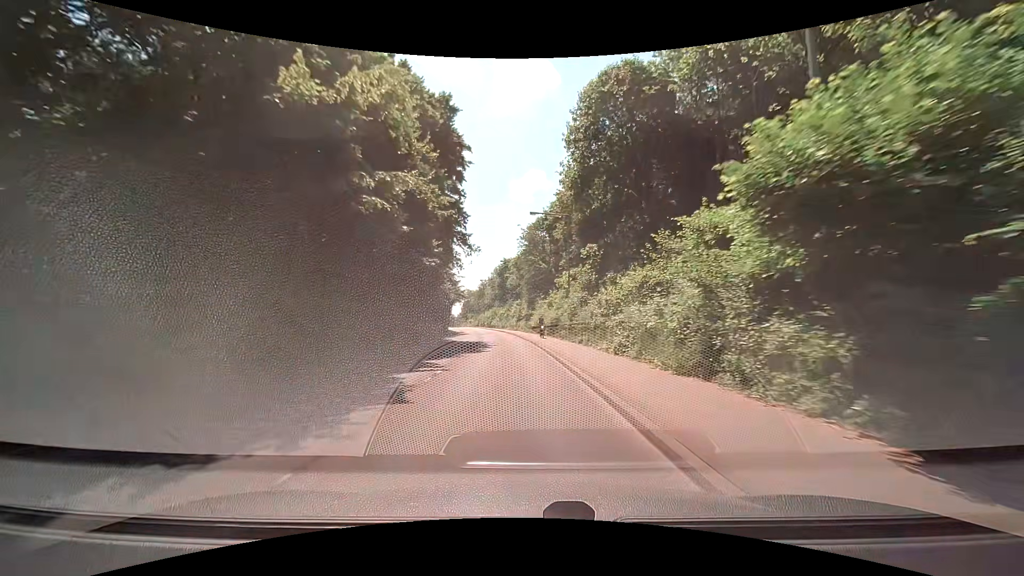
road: tertiary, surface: asphalt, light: Day
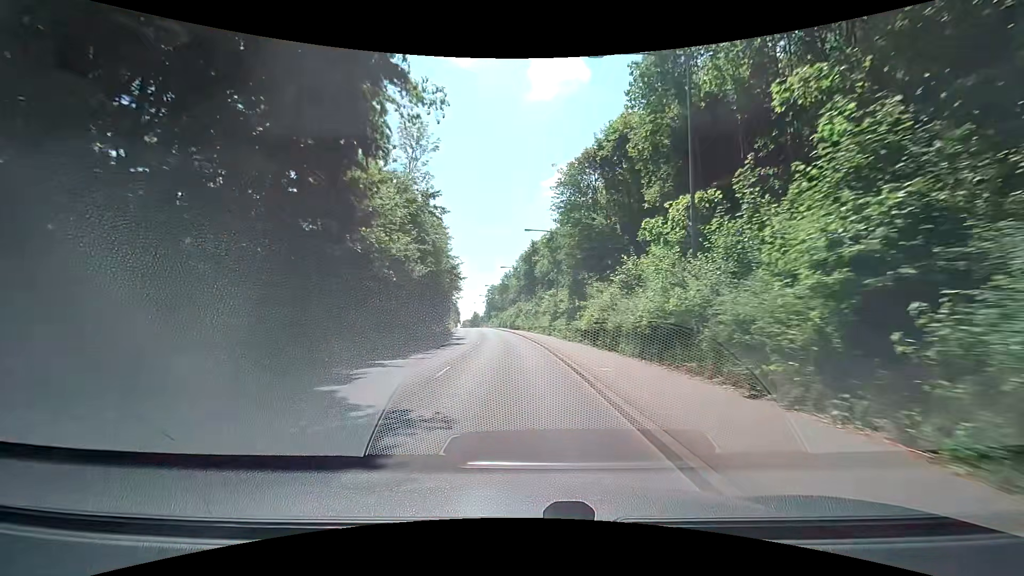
(-0.8, +26.6) m; -4°
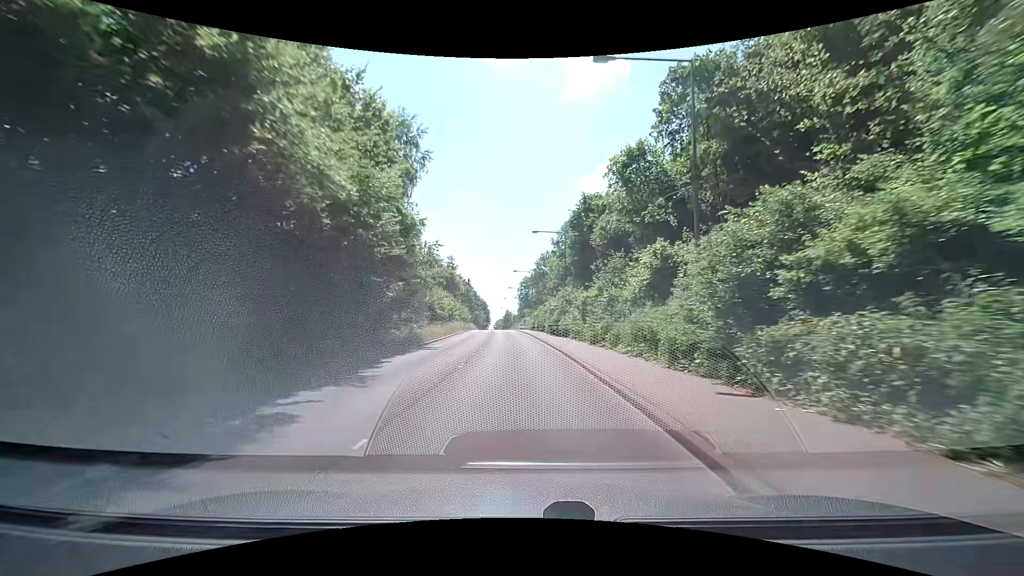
(-0.6, +34.3) m; -4°
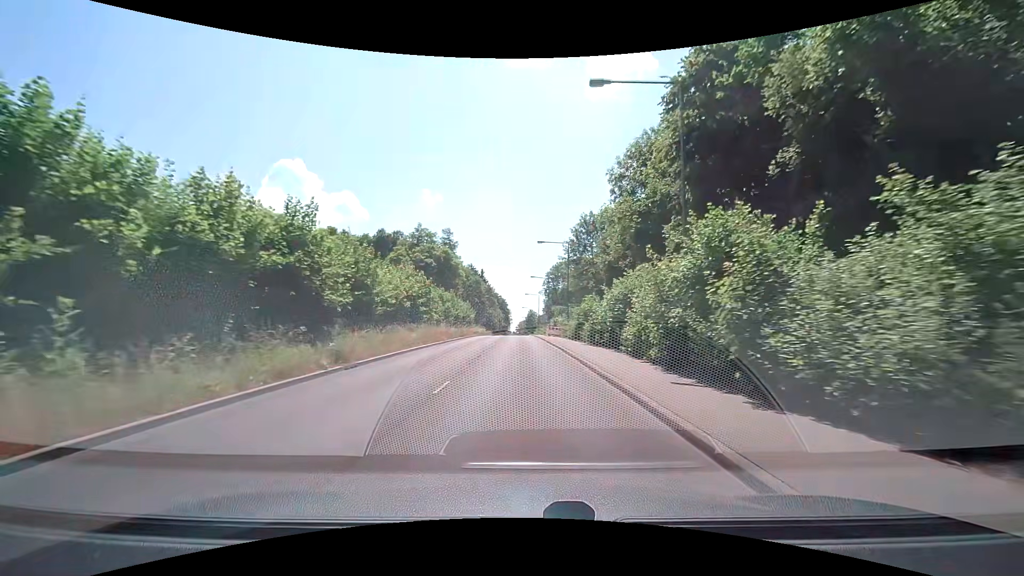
(-0.7, +33.5) m; -2°
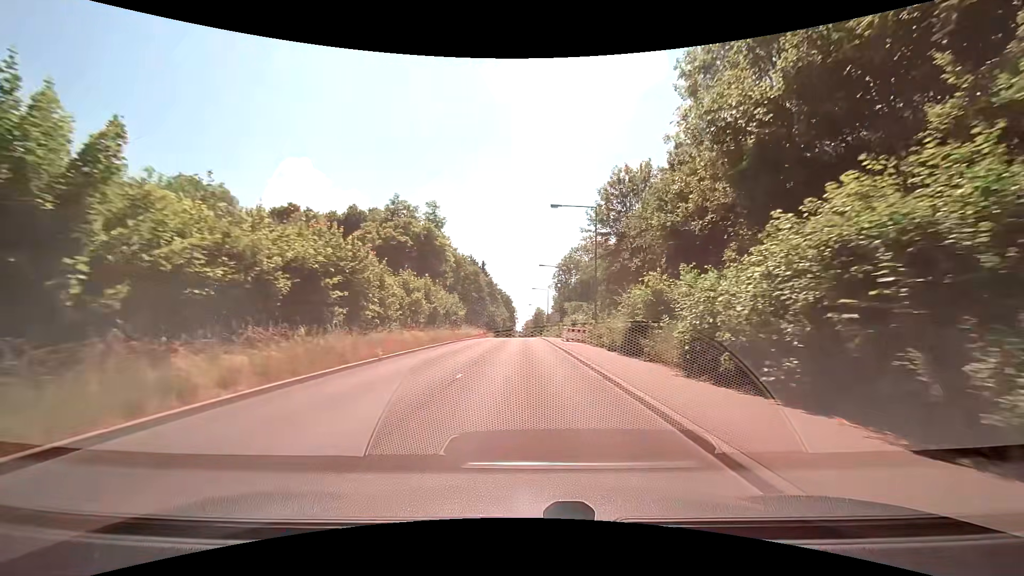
(-0.3, +16.8) m; -1°
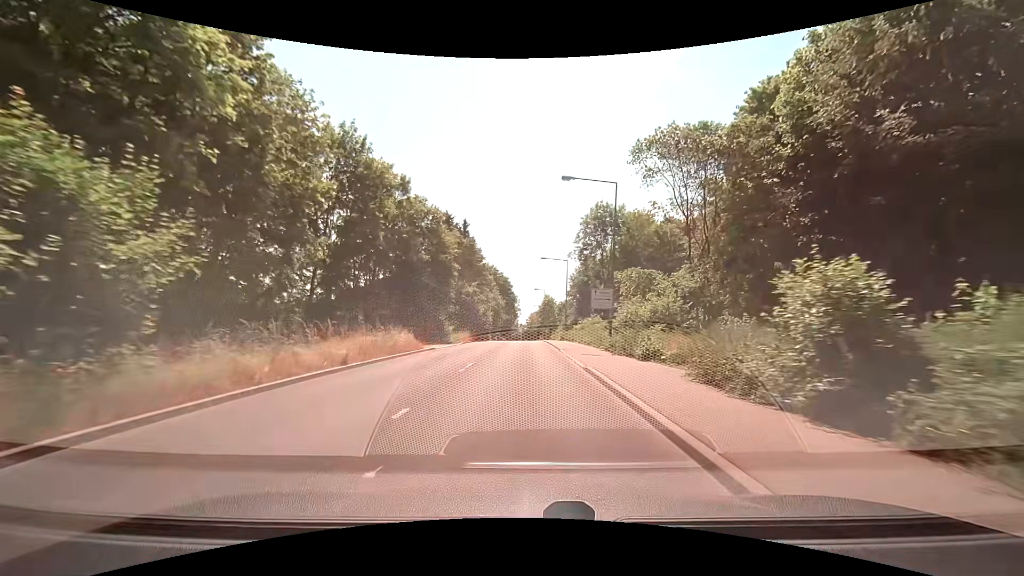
(+0.1, +41.8) m; 0°
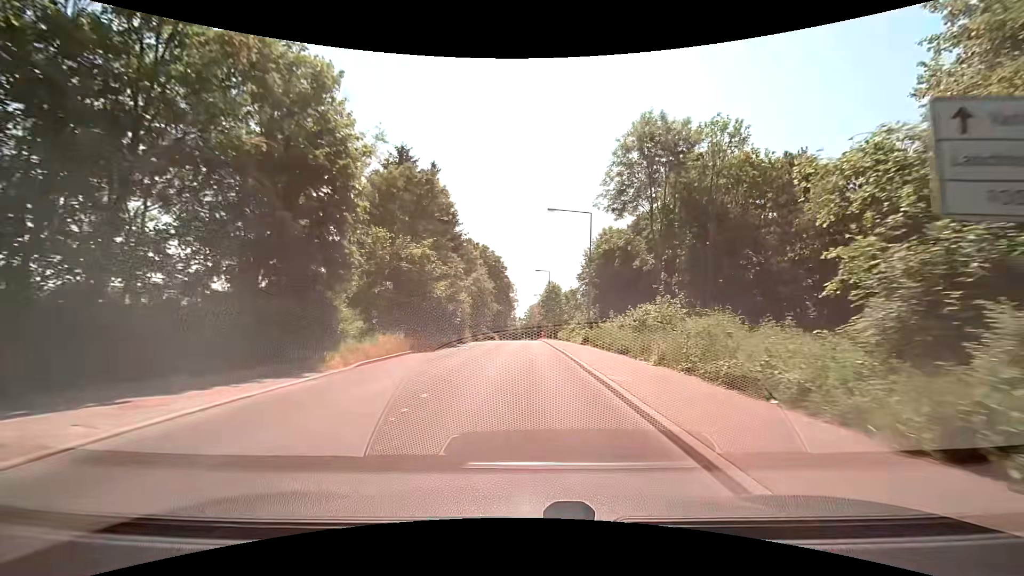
(-0.1, +25.3) m; 0°
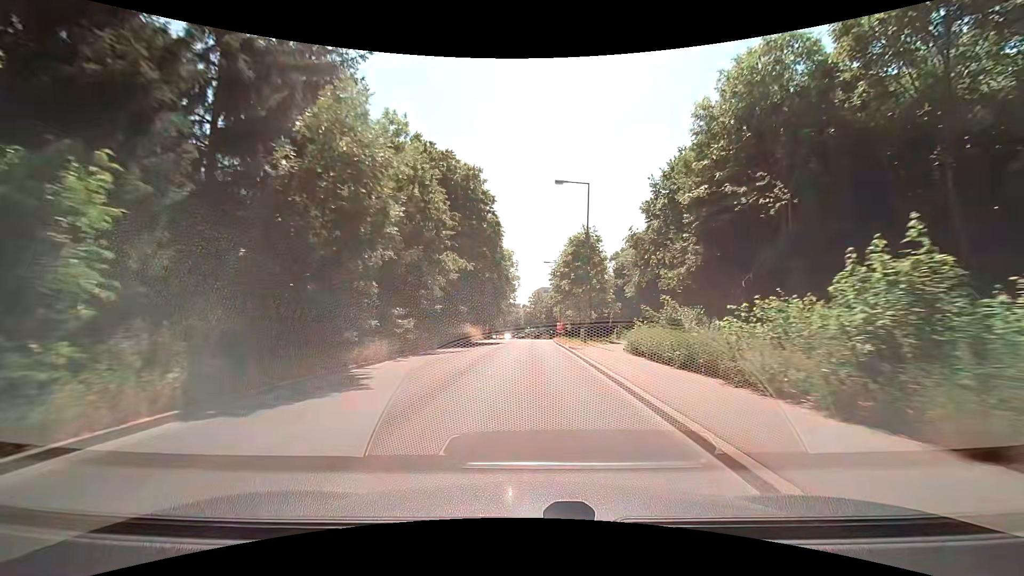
(-0.3, +42.8) m; -1°
(0, +10) (0, +20) (0, +30) (0, +40) (+1, +50) (+1, +60) (+1, +70) (+2, +80) (+3, +90) (+4, +100) m
